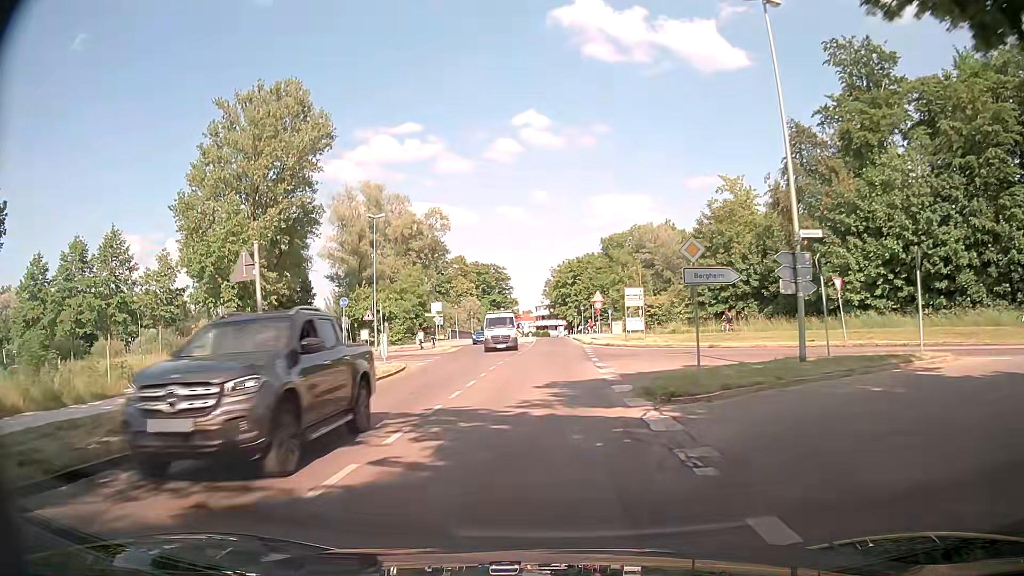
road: tertiary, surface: asphalt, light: Day
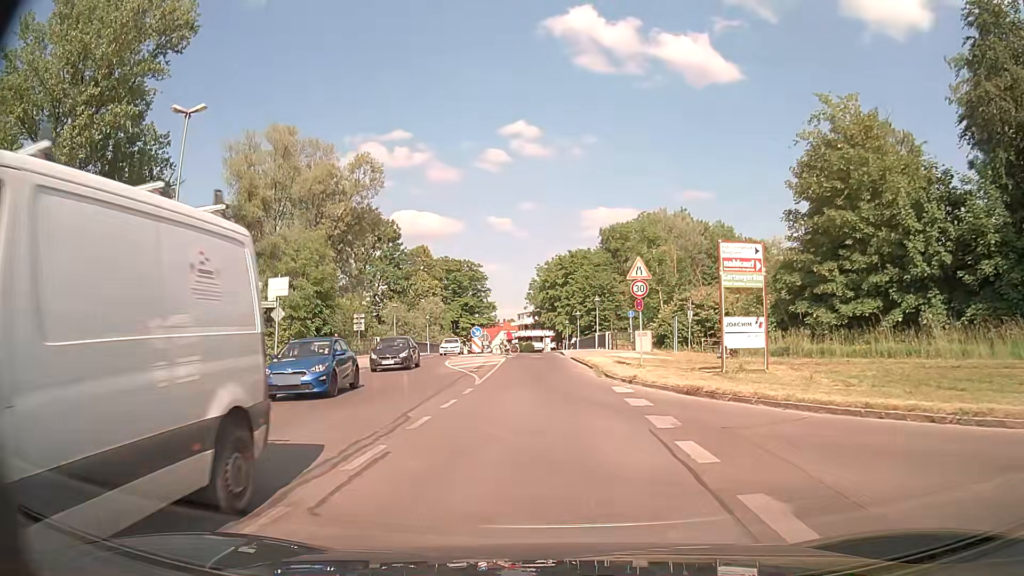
(+0.2, +29.1) m; +1°
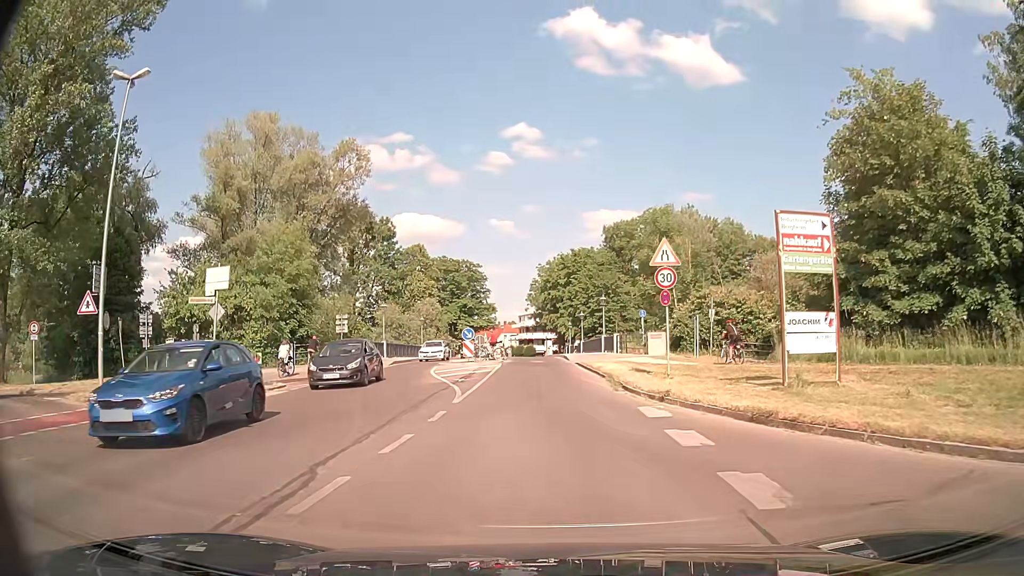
(0.0, +4.8) m; 0°
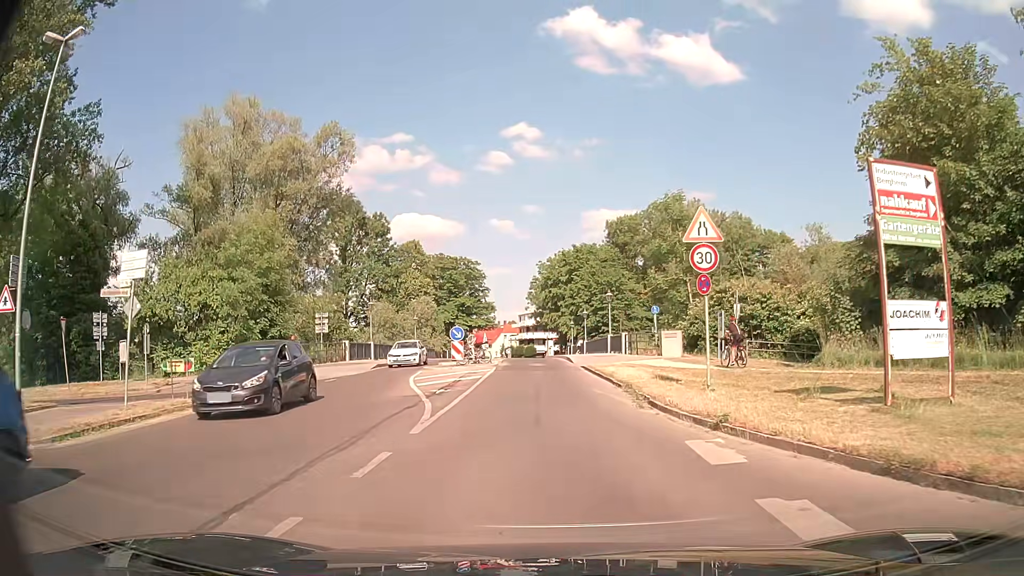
(0.0, +4.4) m; -1°
